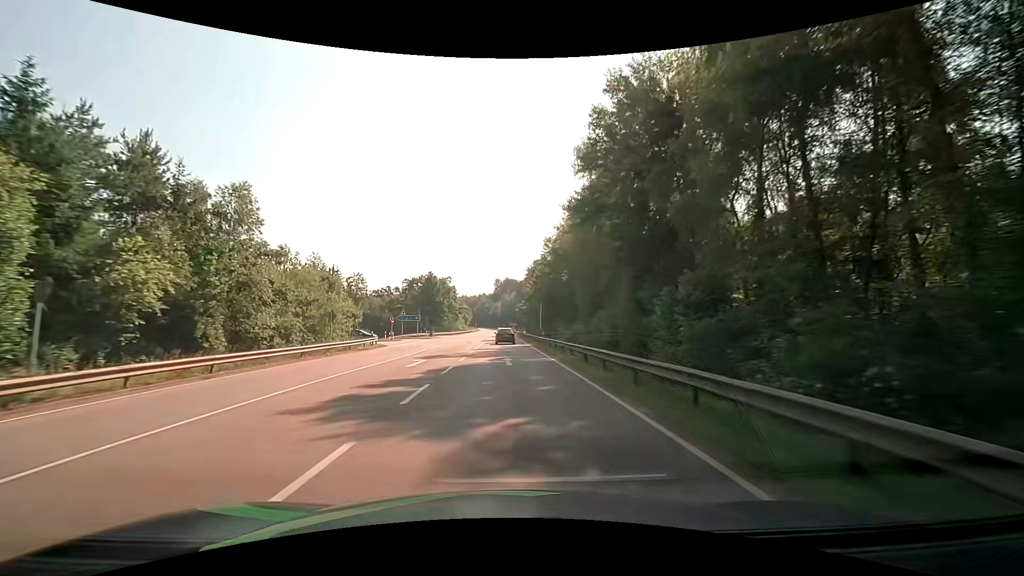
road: secondary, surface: asphalt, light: Day
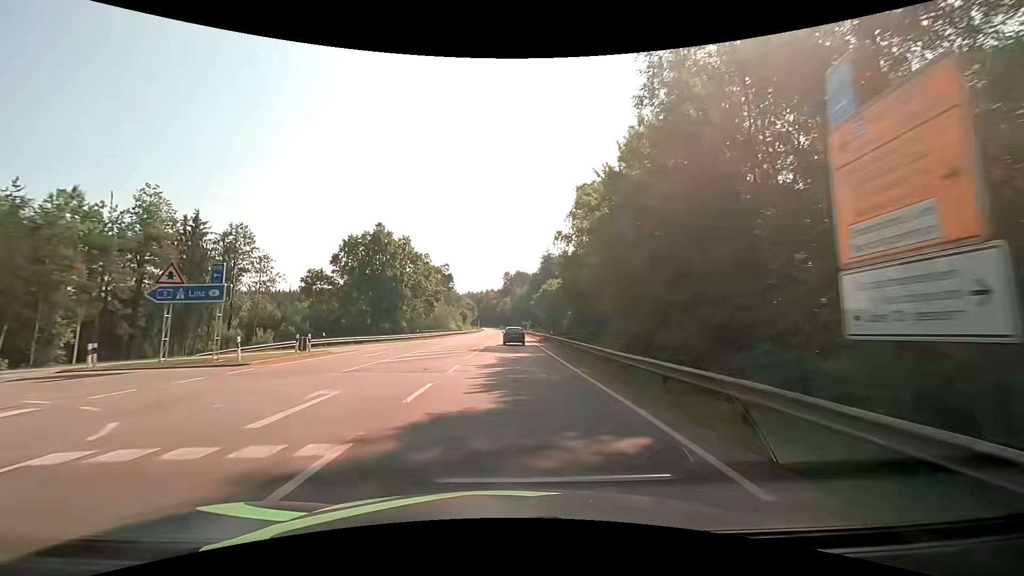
(-0.5, +53.5) m; -1°
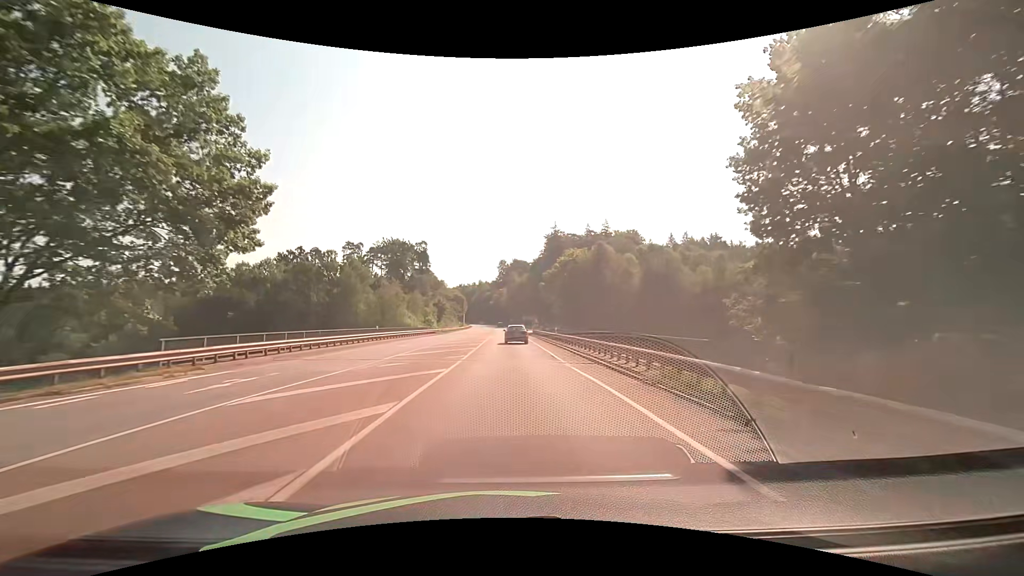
(+0.1, +51.1) m; 0°
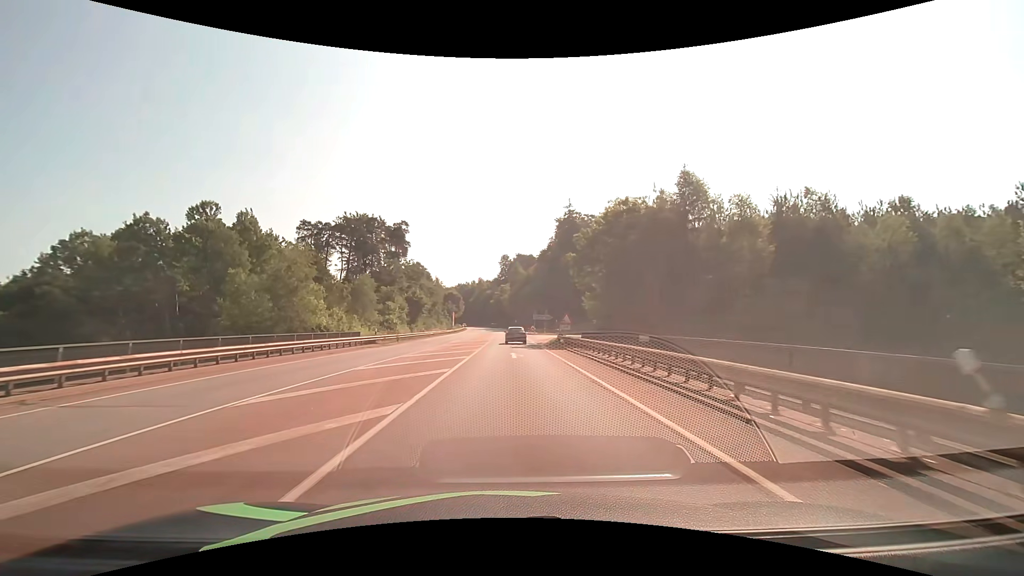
(0.0, +36.1) m; 0°
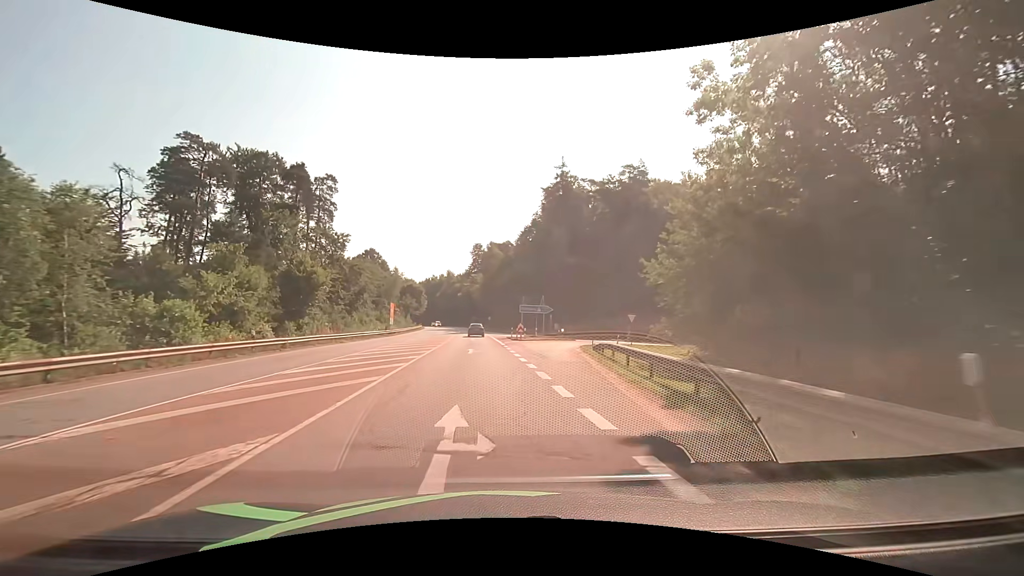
(+0.6, +38.5) m; +3°
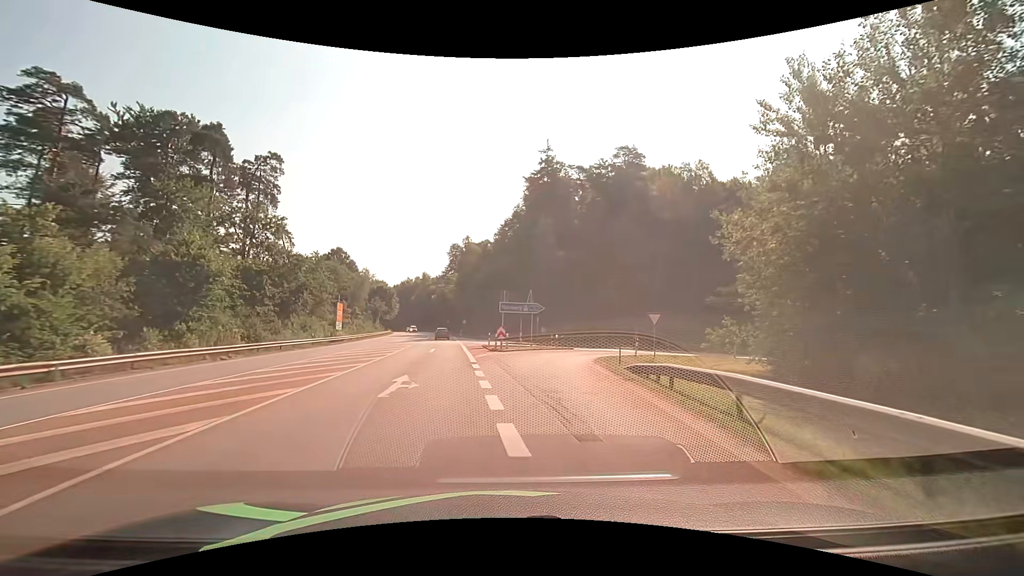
(+0.3, +13.3) m; +2°
(0, +10) (+1, +20) (+4, +30) (+8, +39) (+16, +45) (+25, +49) (+34, +52) (+44, +53) (+54, +55) (+64, +55) m
